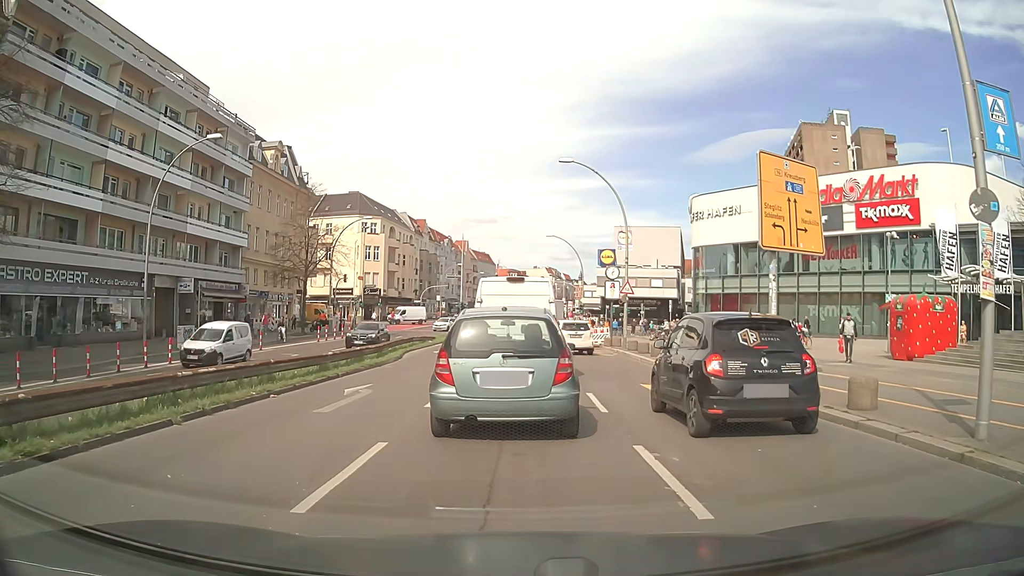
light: Day
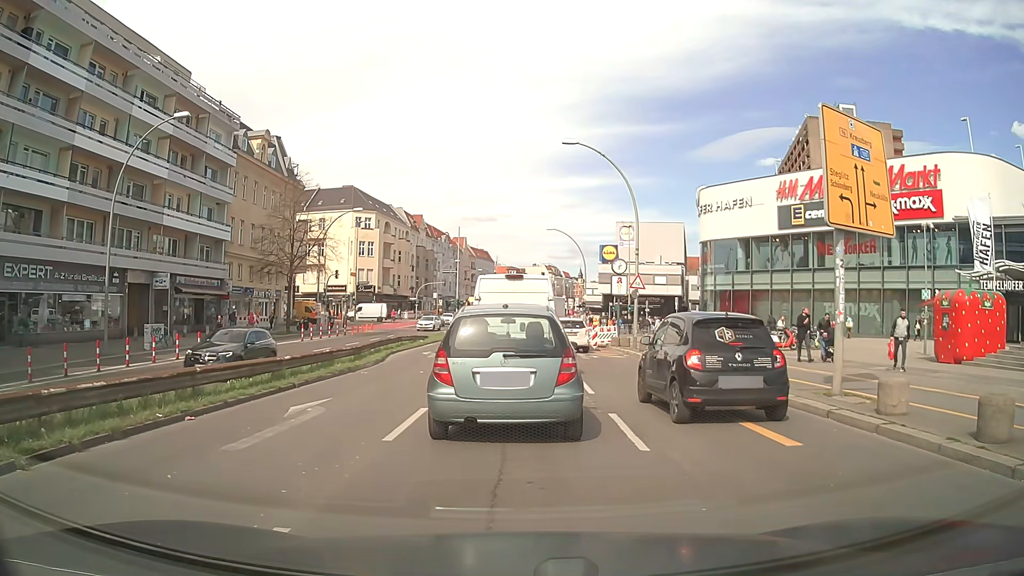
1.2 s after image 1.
(0.0, +3.4) m; -1°
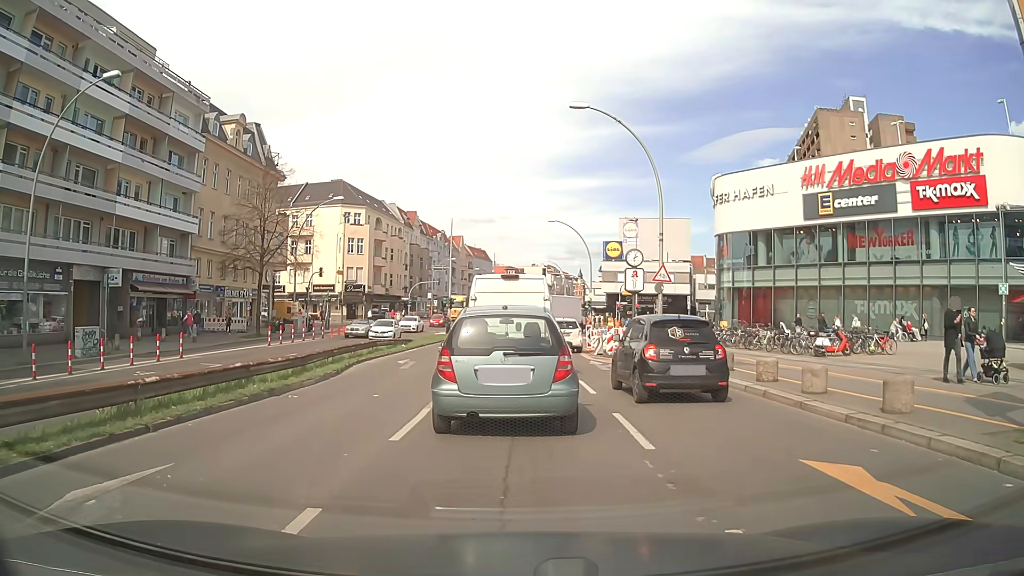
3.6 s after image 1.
(+0.2, +5.9) m; +2°
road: primary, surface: asphalt
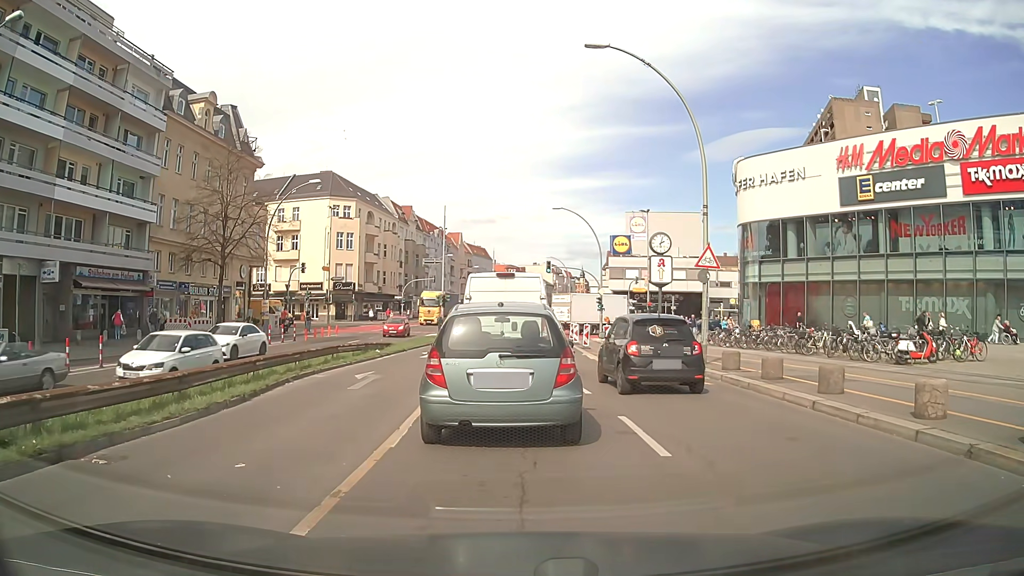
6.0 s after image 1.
(0.0, +6.5) m; 0°
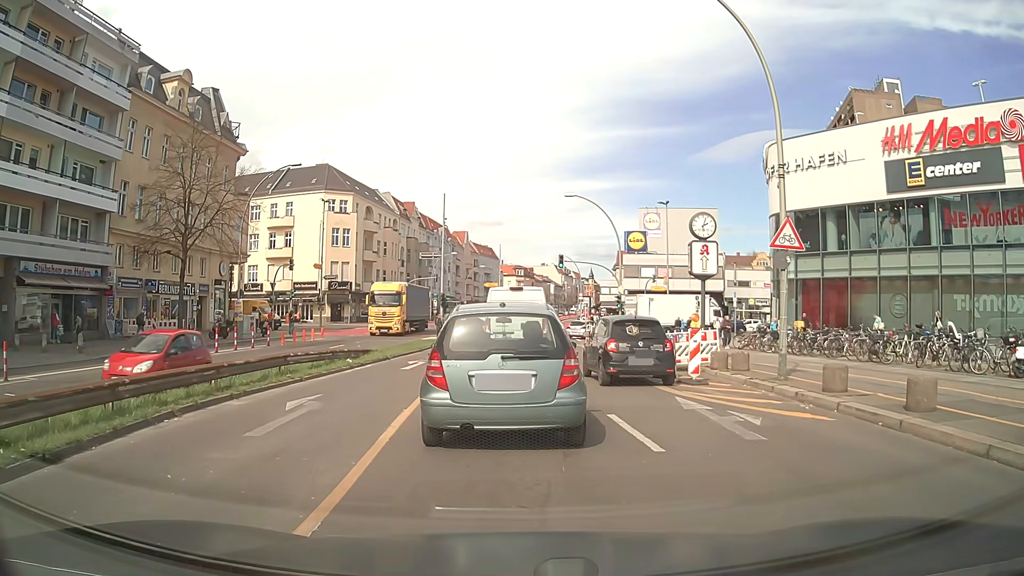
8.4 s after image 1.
(-0.1, +5.8) m; -1°
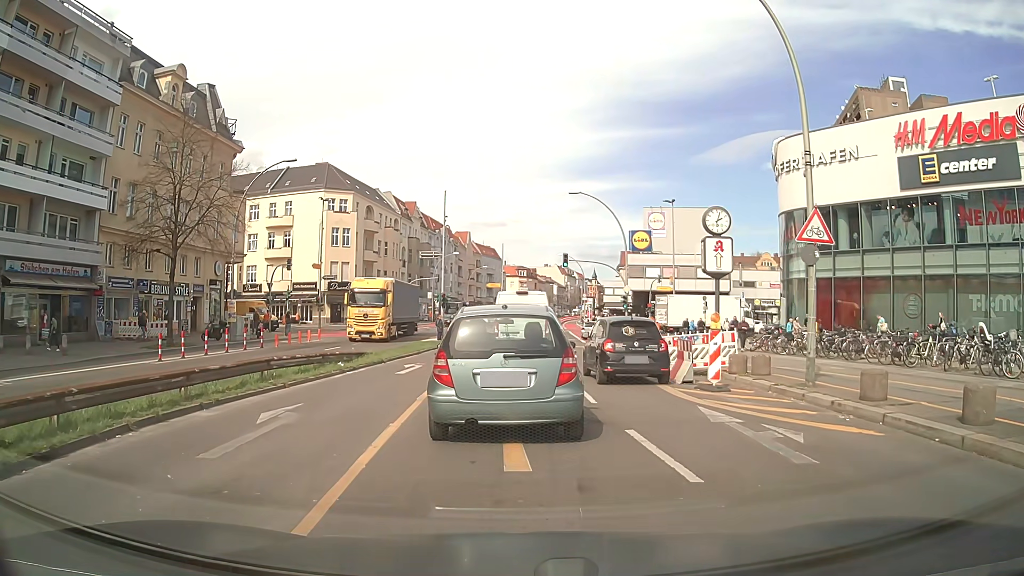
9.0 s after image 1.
(0.0, +1.4) m; 0°
(0, +10) (0, +20) (0, +30) (0, +40) (+1, +50) (+1, +60) (+2, +70) (+2, +80) (+2, +90) (+2, +100) m
